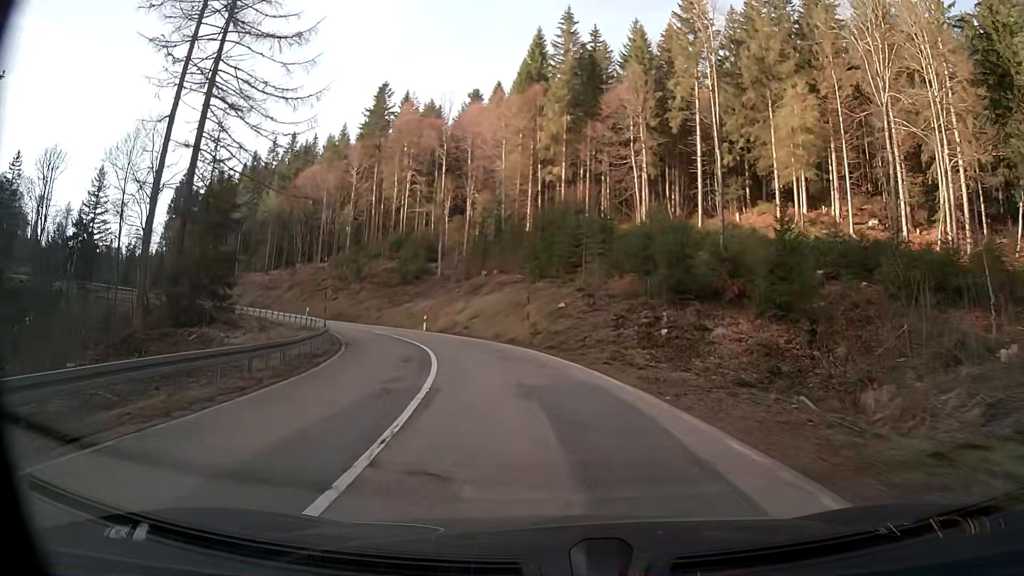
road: secondary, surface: asphalt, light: Day
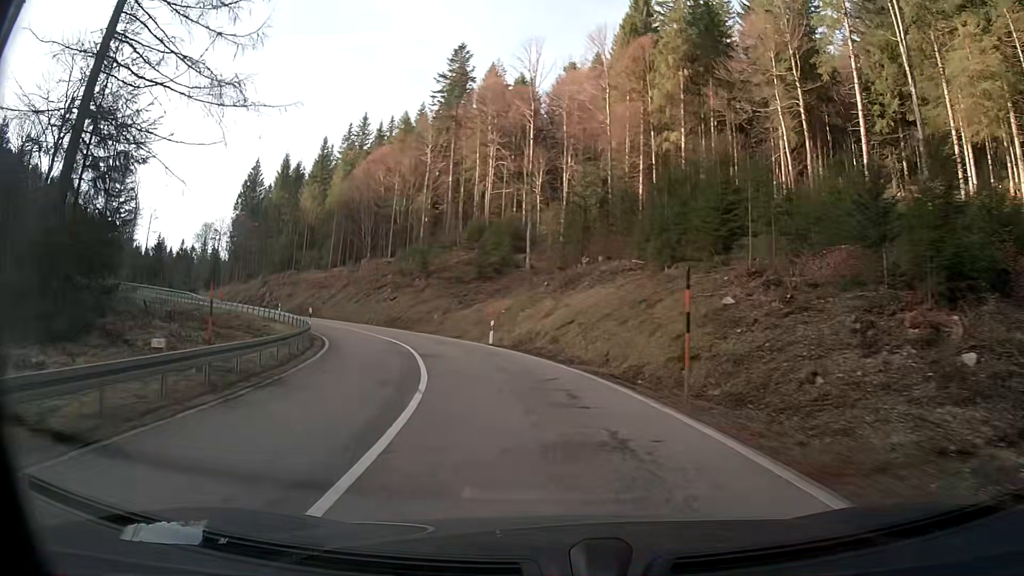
(-1.3, +16.9) m; -9°
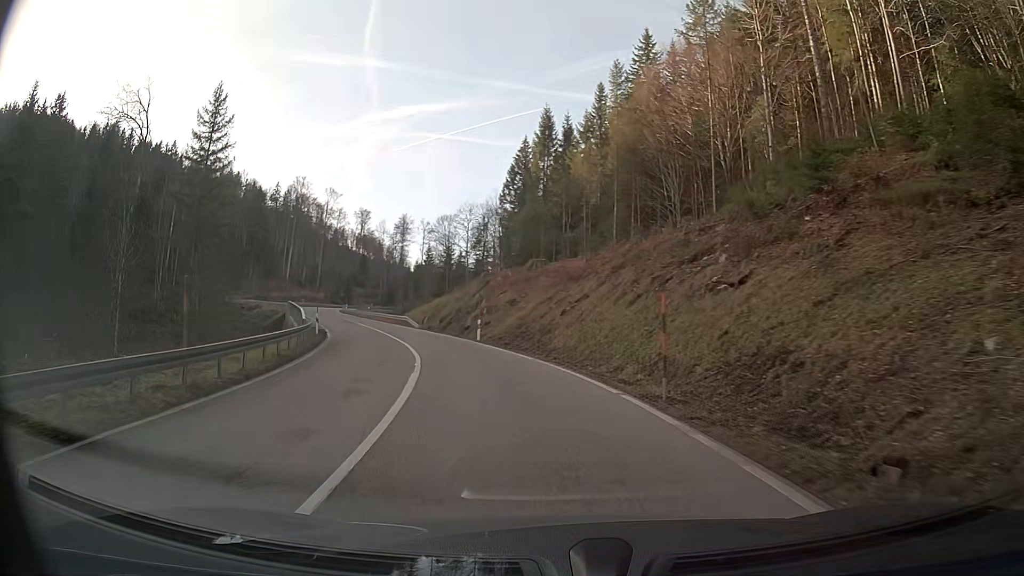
(-9.8, +40.0) m; -29°
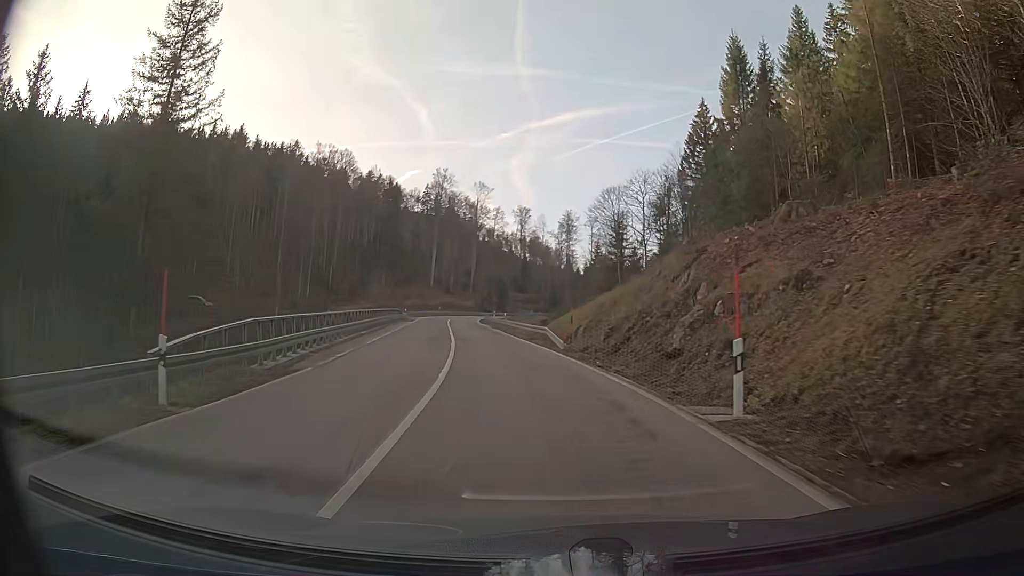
(-3.3, +25.2) m; -13°
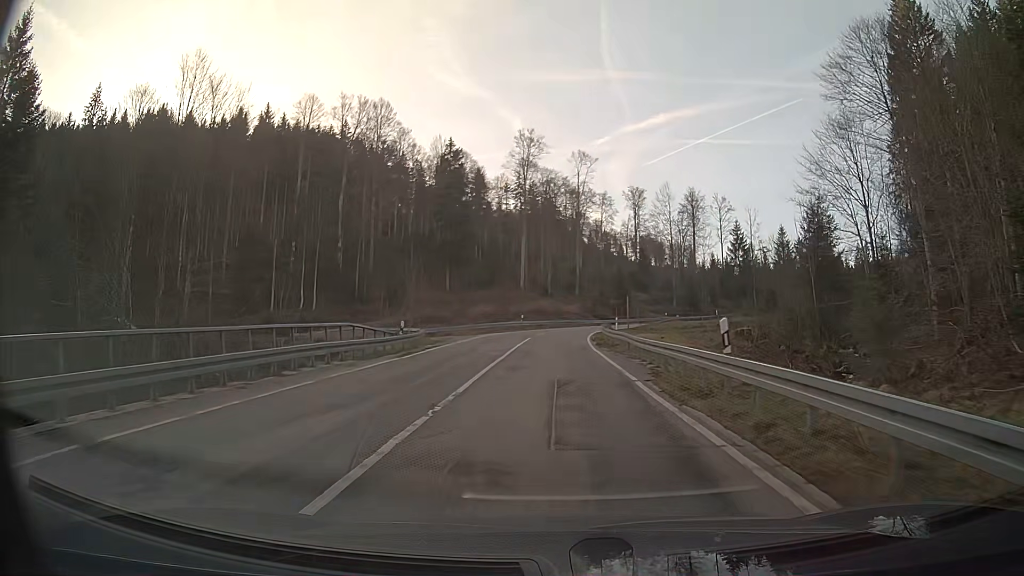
(-4.2, +43.3) m; -8°
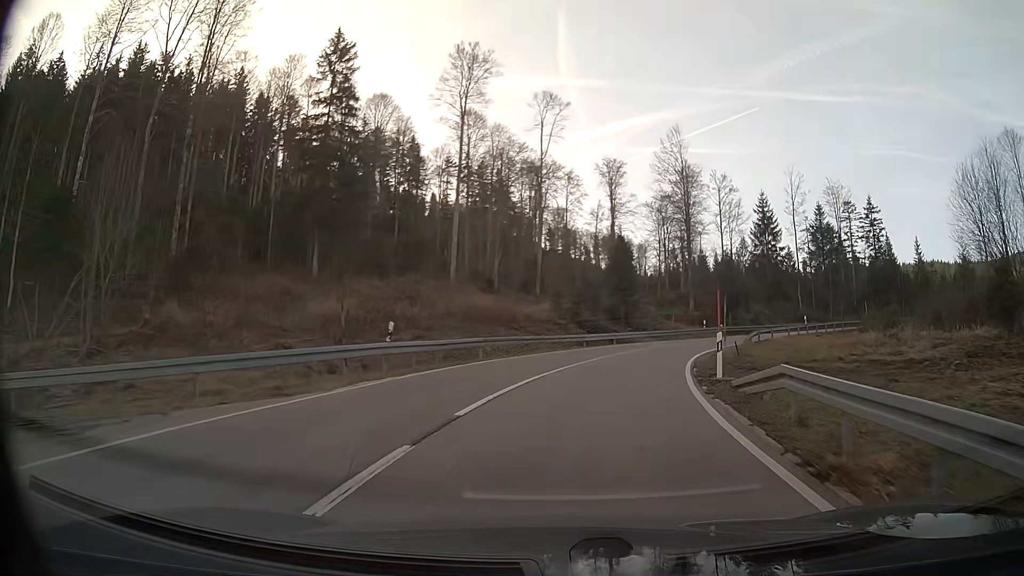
(+0.8, +42.6) m; +6°
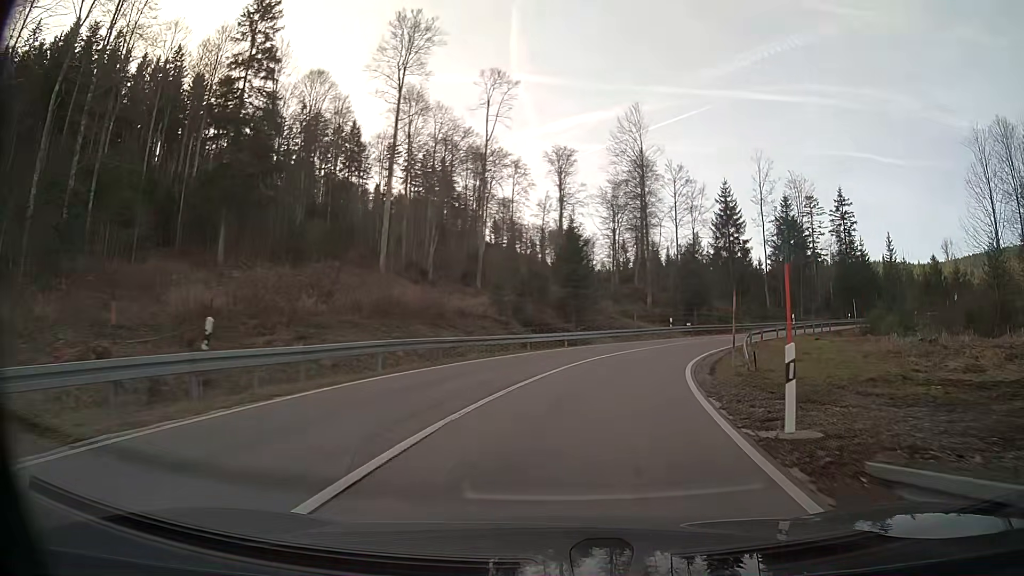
(+0.3, +8.0) m; +5°
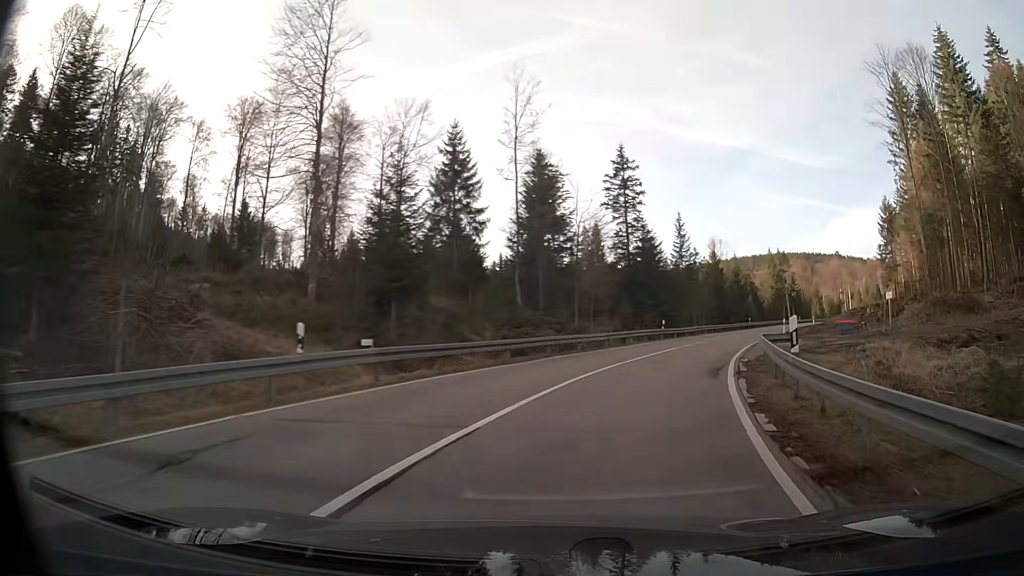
(+6.7, +31.2) m; +26°
